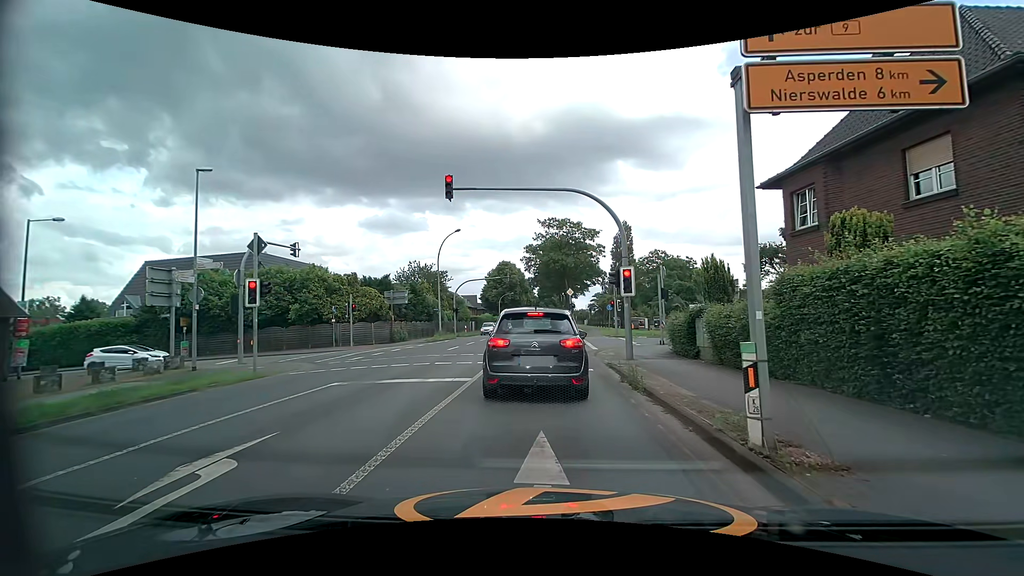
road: tertiary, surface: asphalt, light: Day
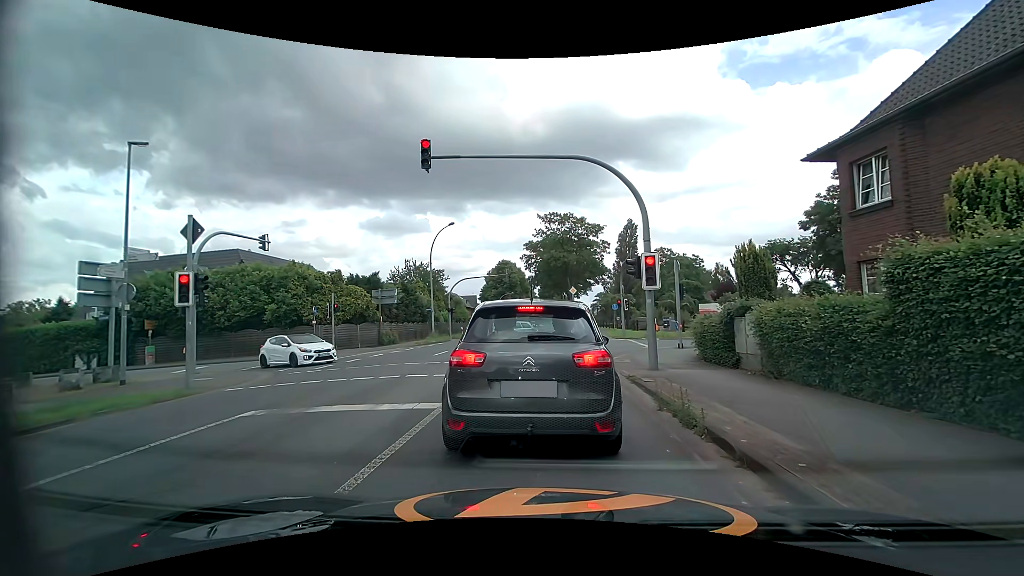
(0.0, +3.3) m; -1°
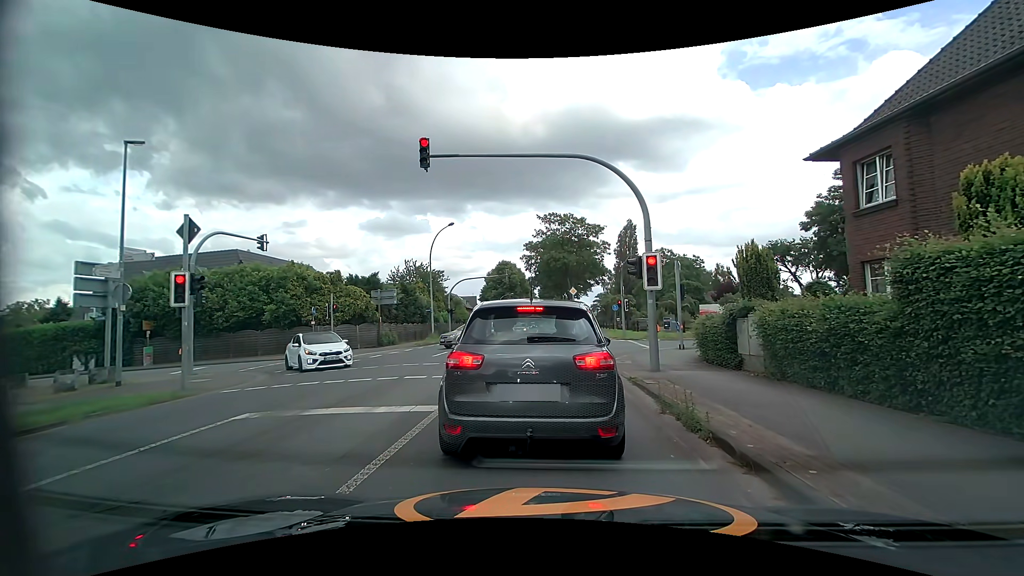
(0.0, +0.2) m; 0°
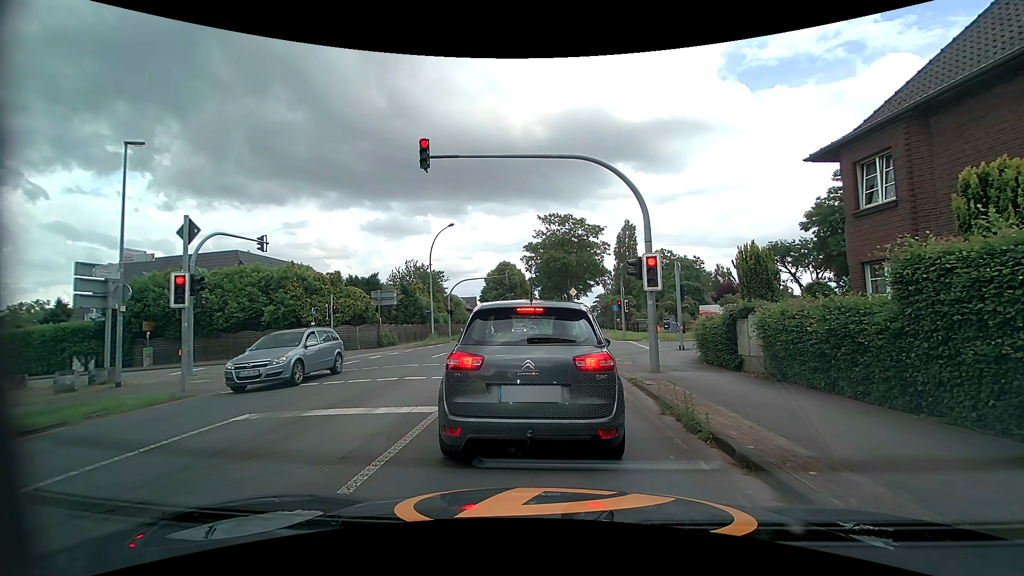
(0.0, +0.1) m; 0°
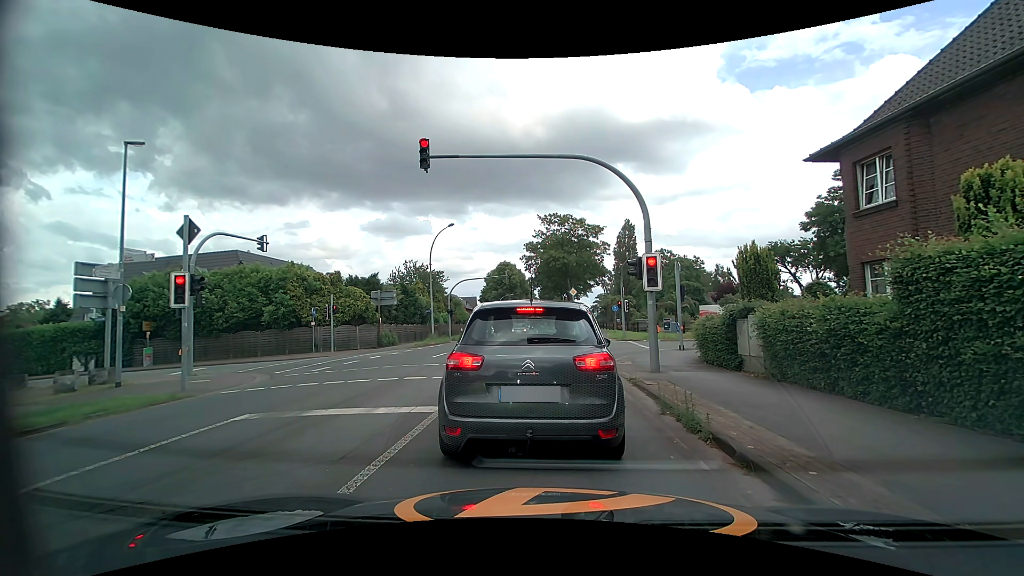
(0.0, 0.0) m; 0°
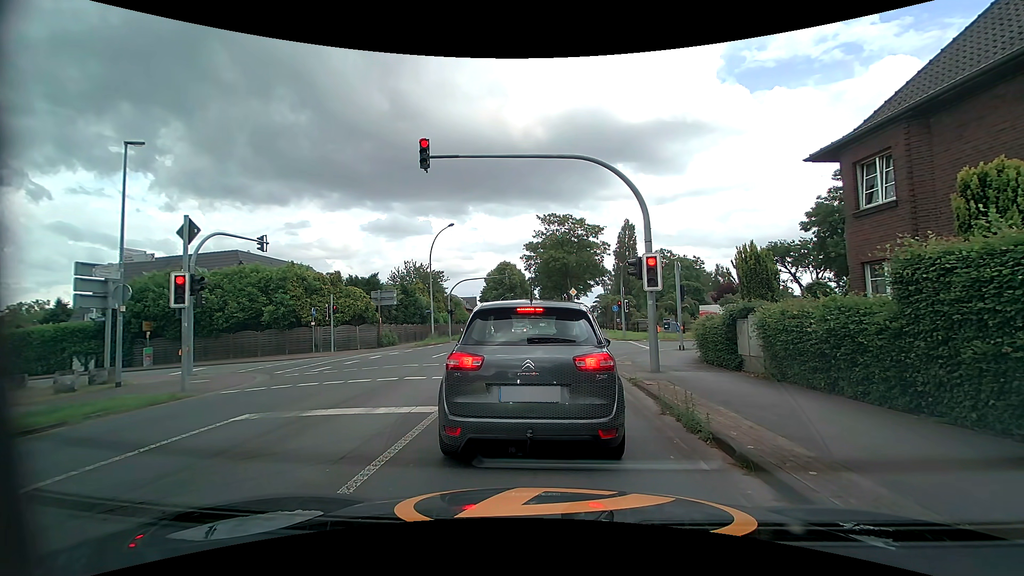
(0.0, 0.0) m; 0°
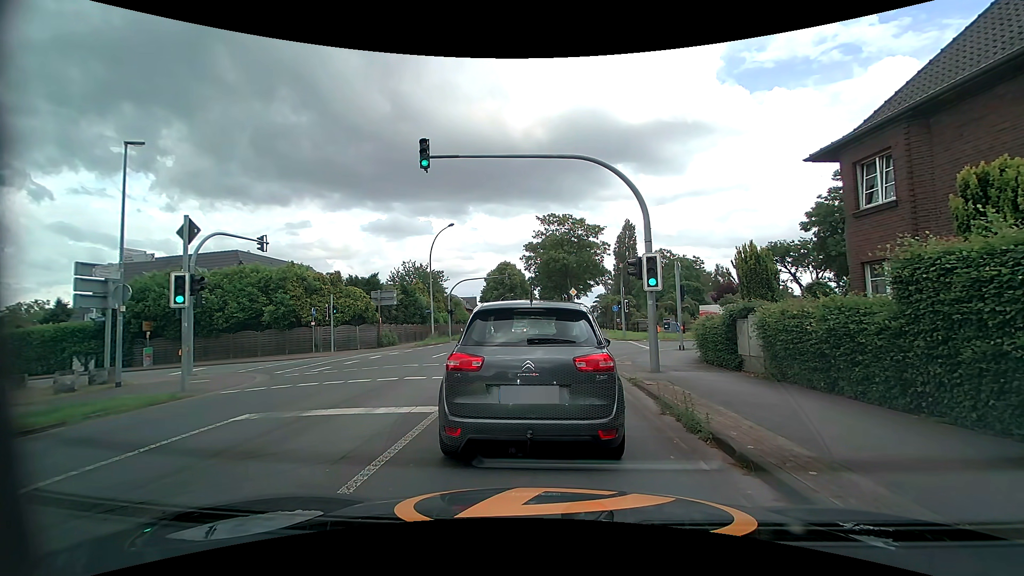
(0.0, 0.0) m; 0°
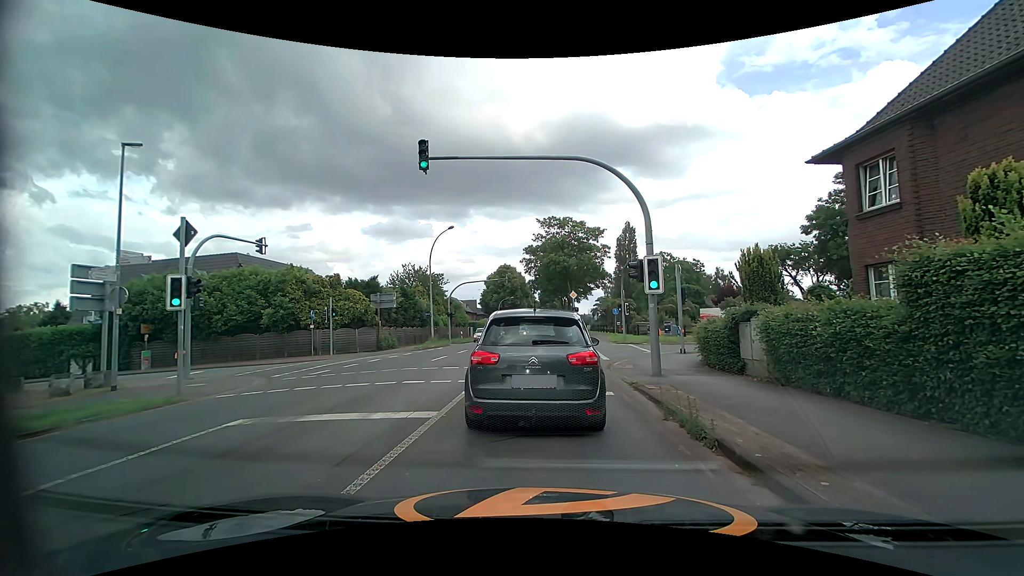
(0.0, +0.2) m; 0°
(0, +10) (0, +20) (+1, +30) (+1, +40) (+2, +50) (+2, +60) (+2, +70) (+2, +80) (+3, +90) (+3, +100) m
